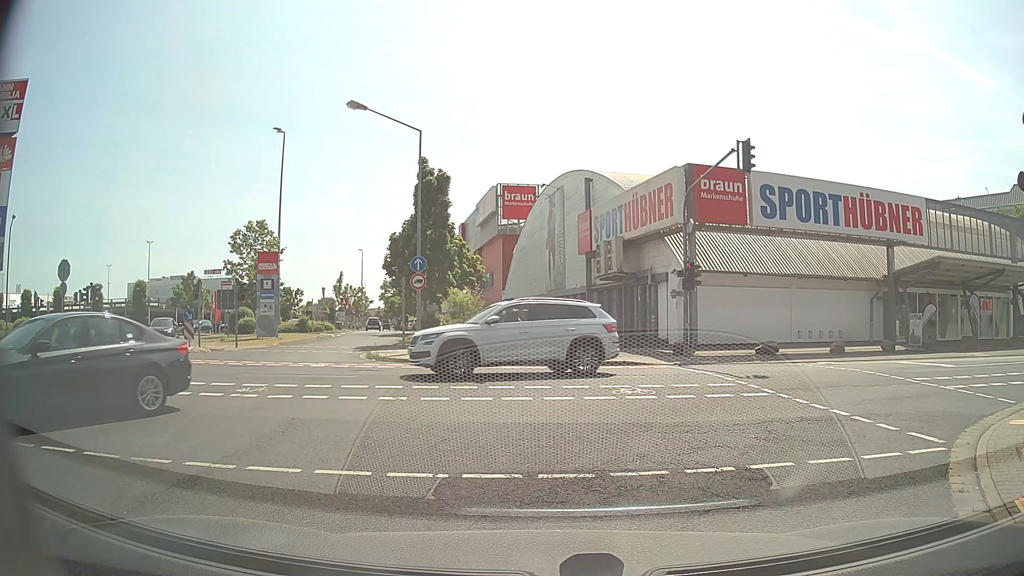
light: Day
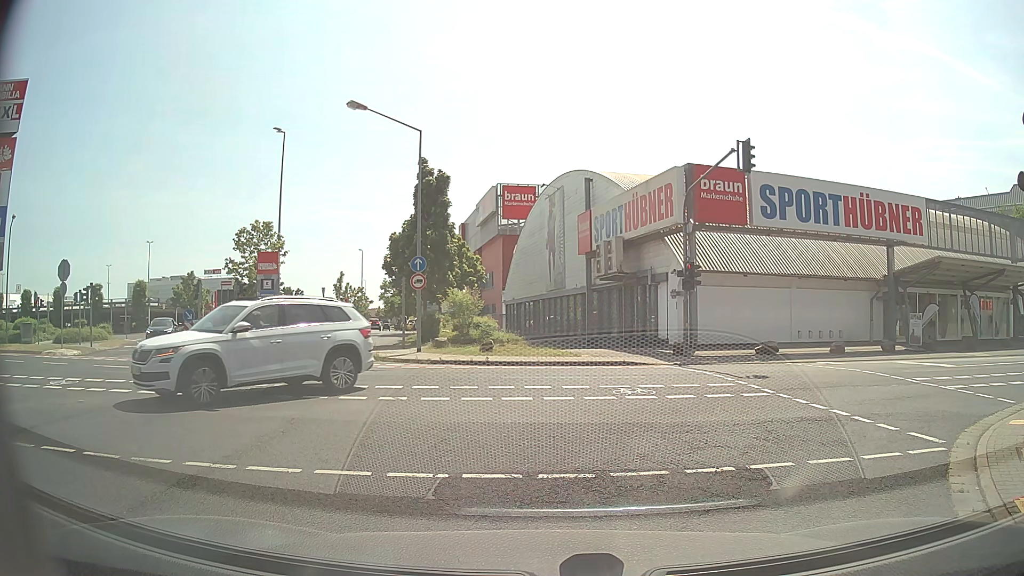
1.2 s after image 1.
(0.0, 0.0) m; 0°
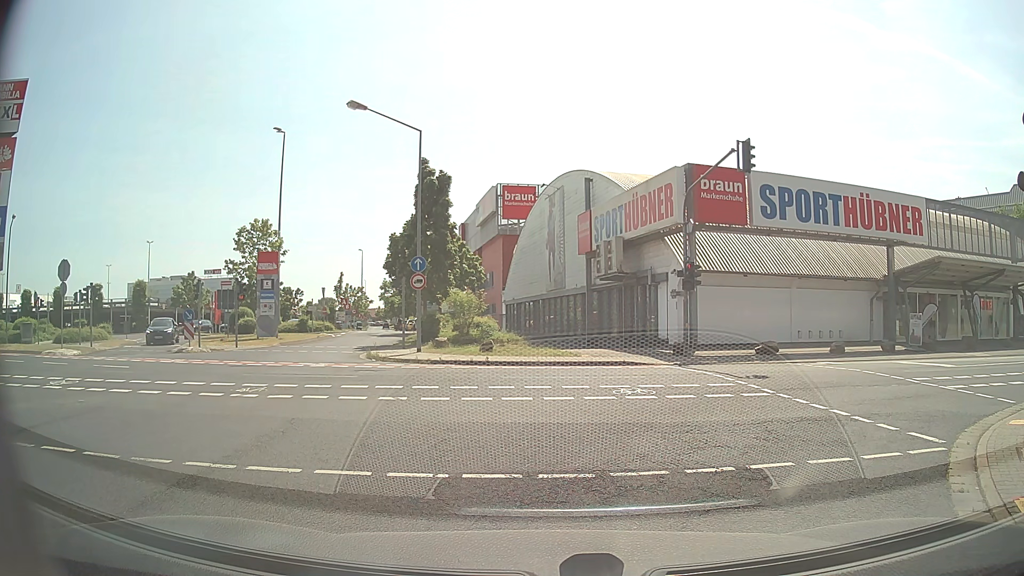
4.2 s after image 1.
(0.0, 0.0) m; 0°
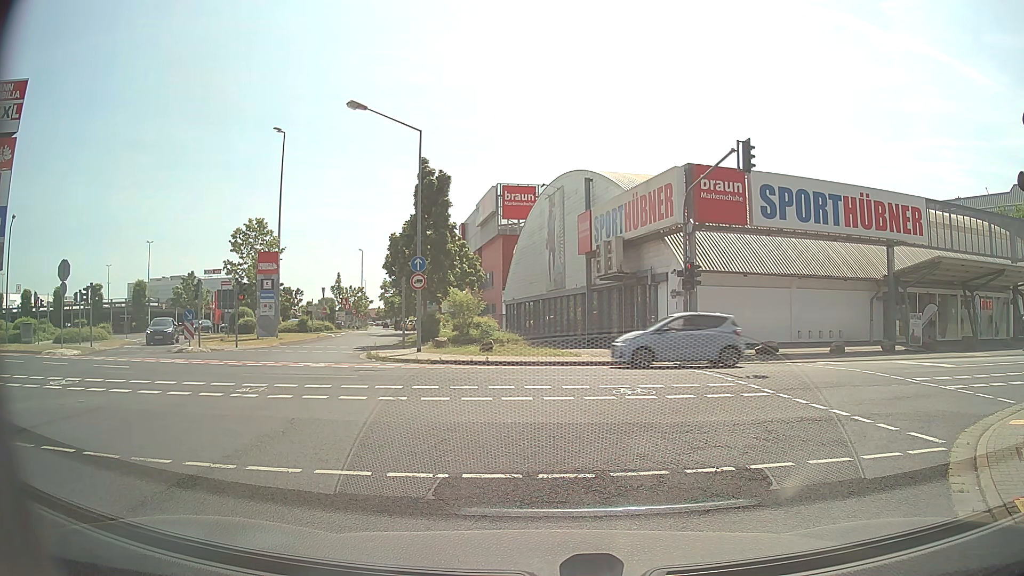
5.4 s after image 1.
(0.0, 0.0) m; 0°
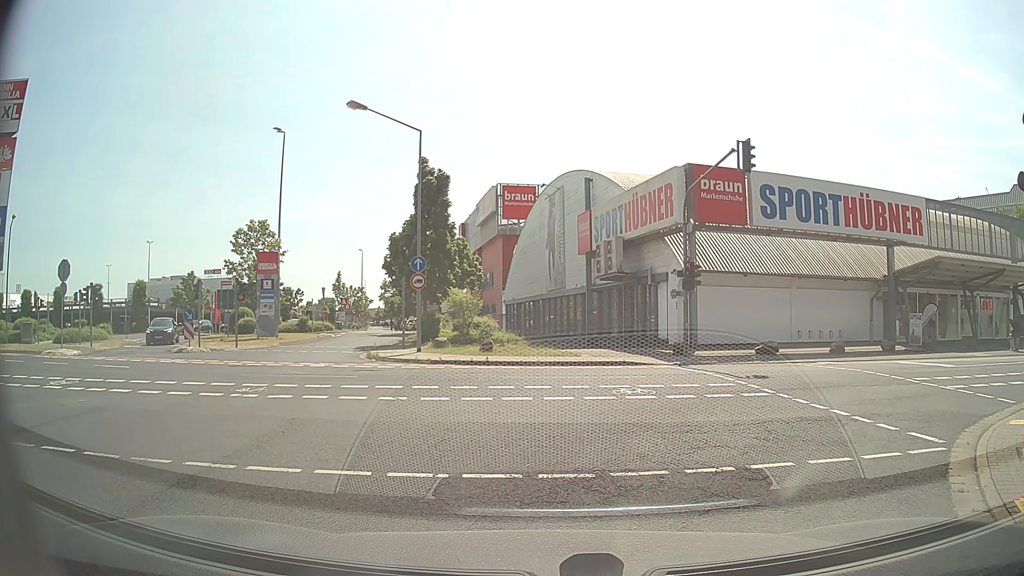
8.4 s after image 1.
(0.0, 0.0) m; 0°
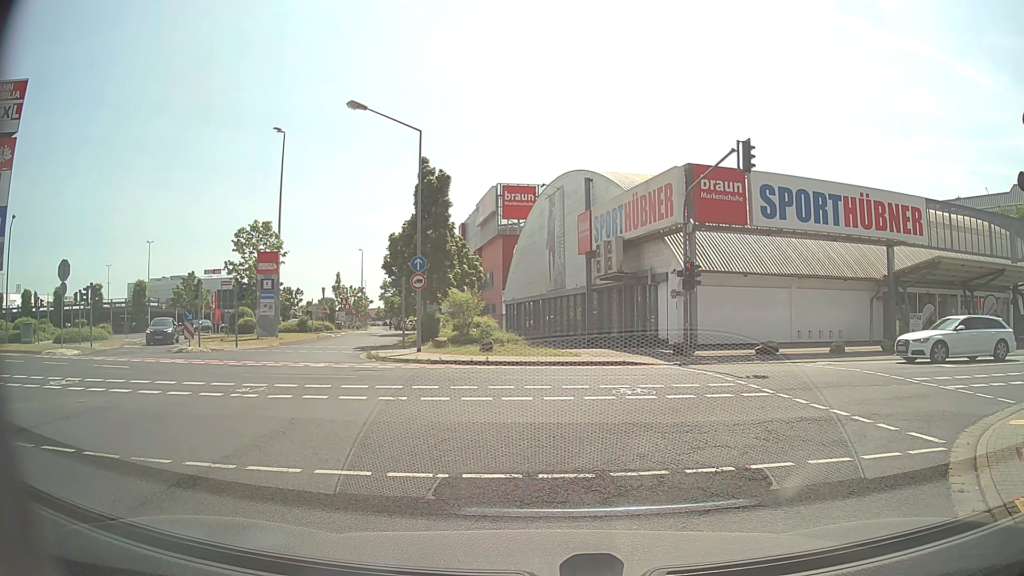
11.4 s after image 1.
(0.0, 0.0) m; 0°
